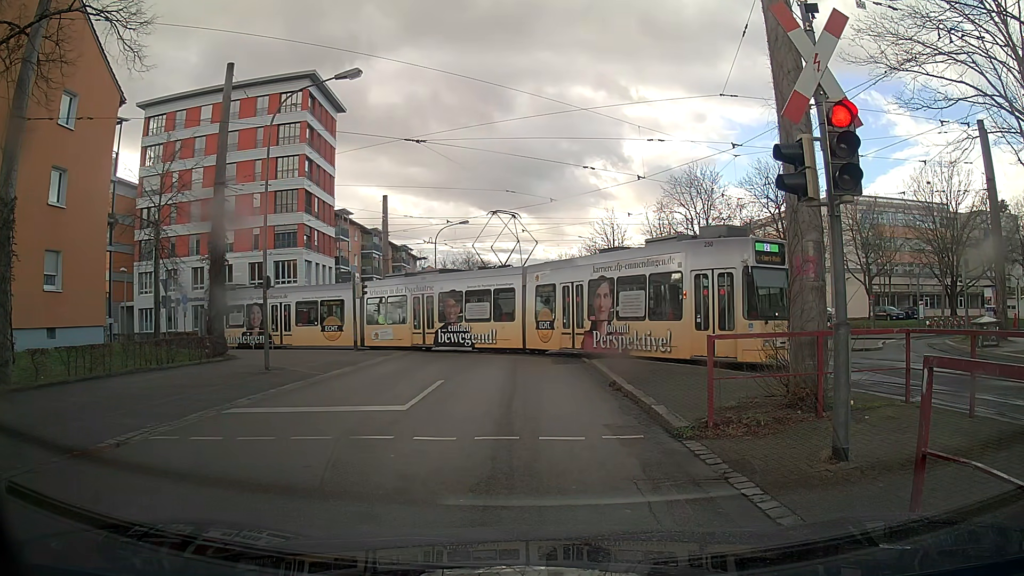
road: residential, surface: asphalt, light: Day
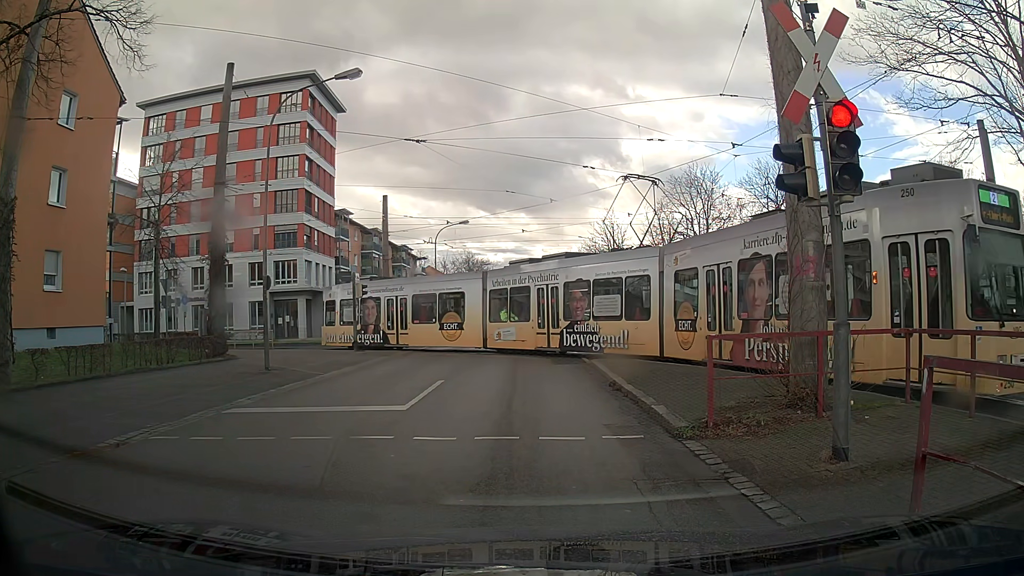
(0.0, 0.0) m; 0°
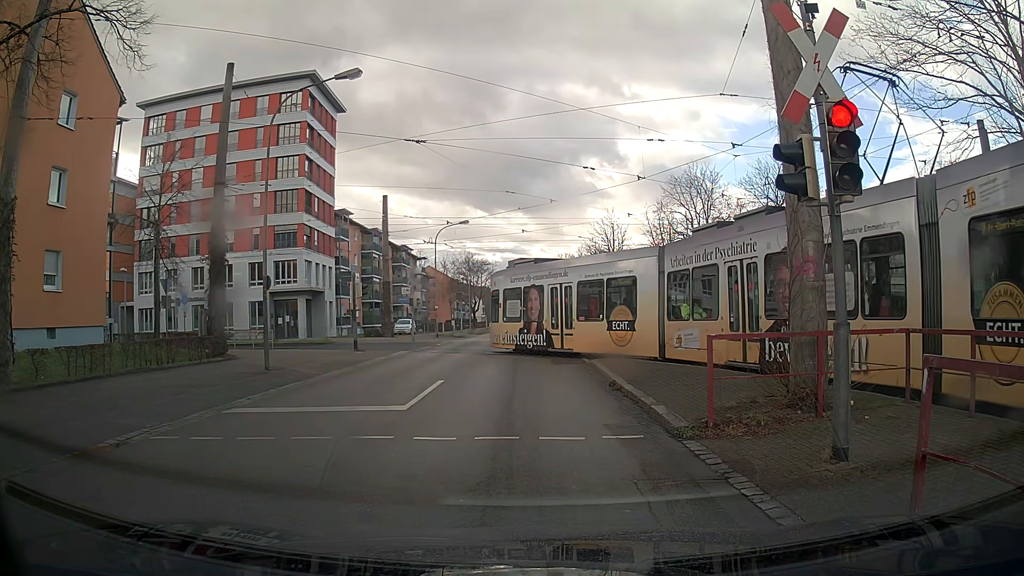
(0.0, 0.0) m; 0°
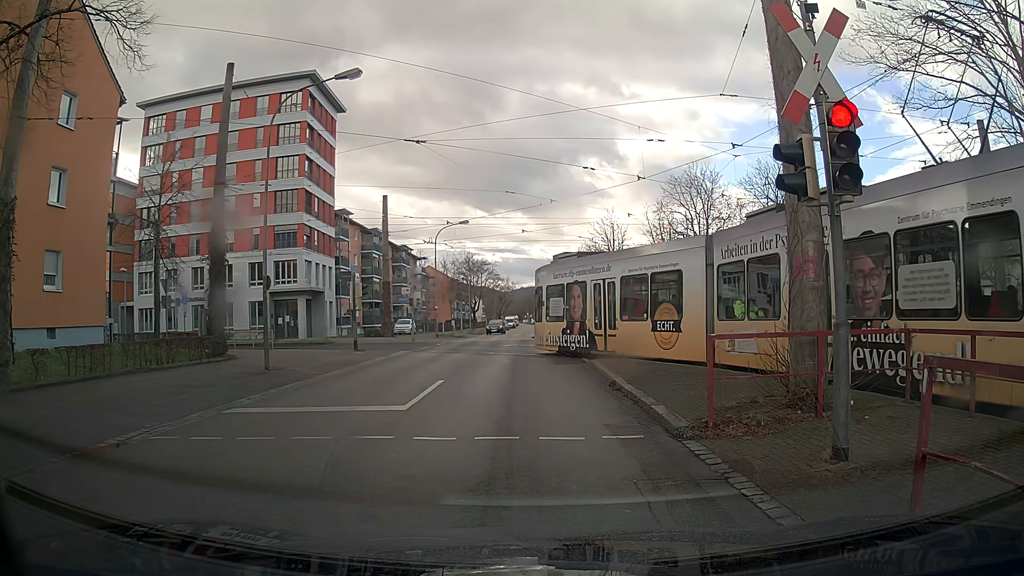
(0.0, 0.0) m; 0°
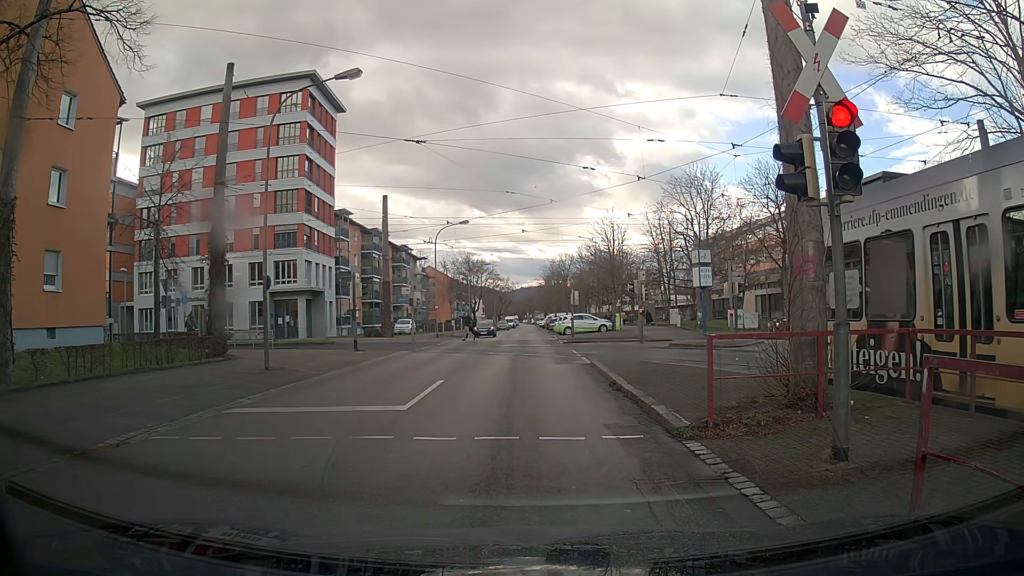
(0.0, 0.0) m; 0°
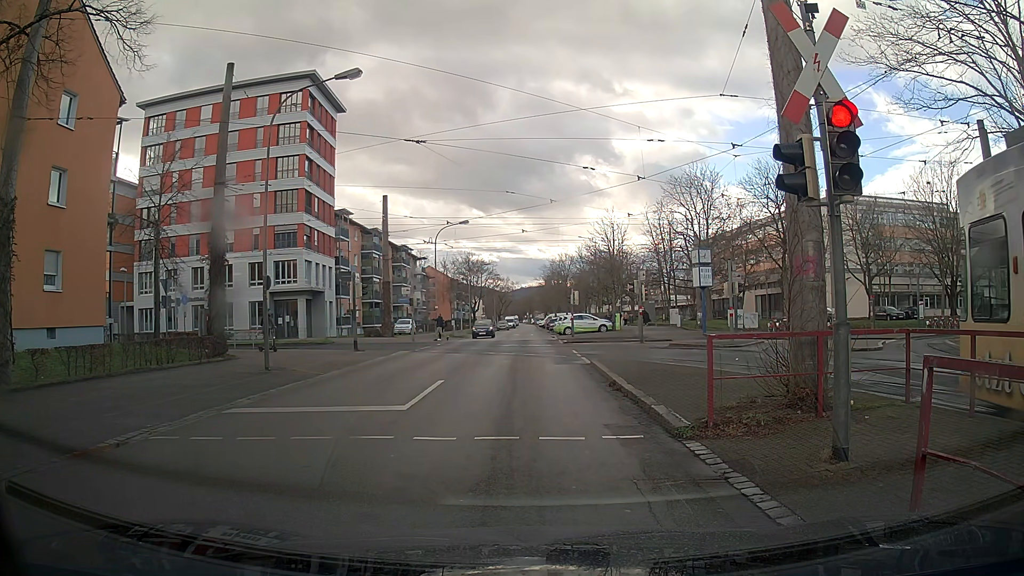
(0.0, 0.0) m; 0°
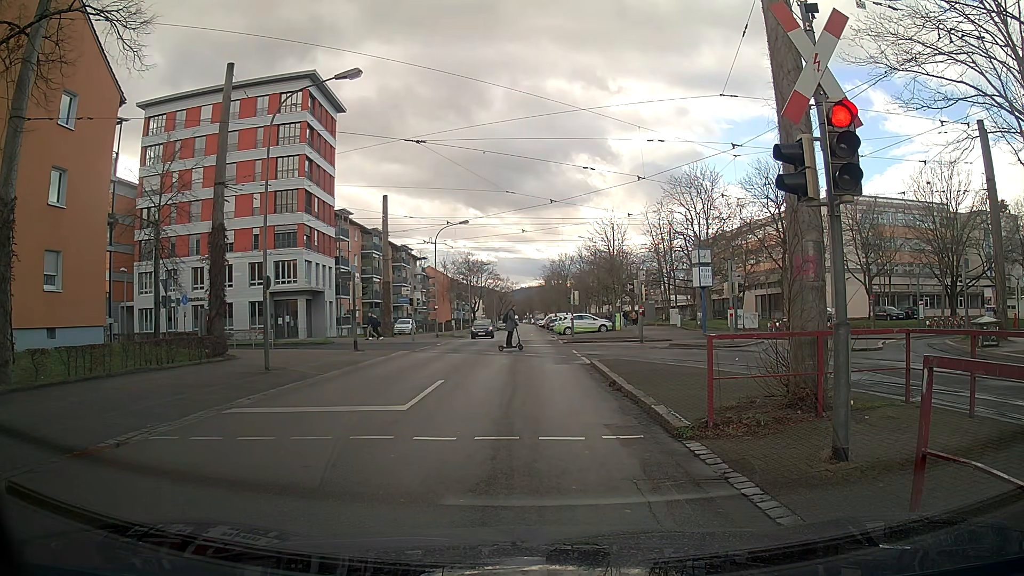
(0.0, 0.0) m; 0°
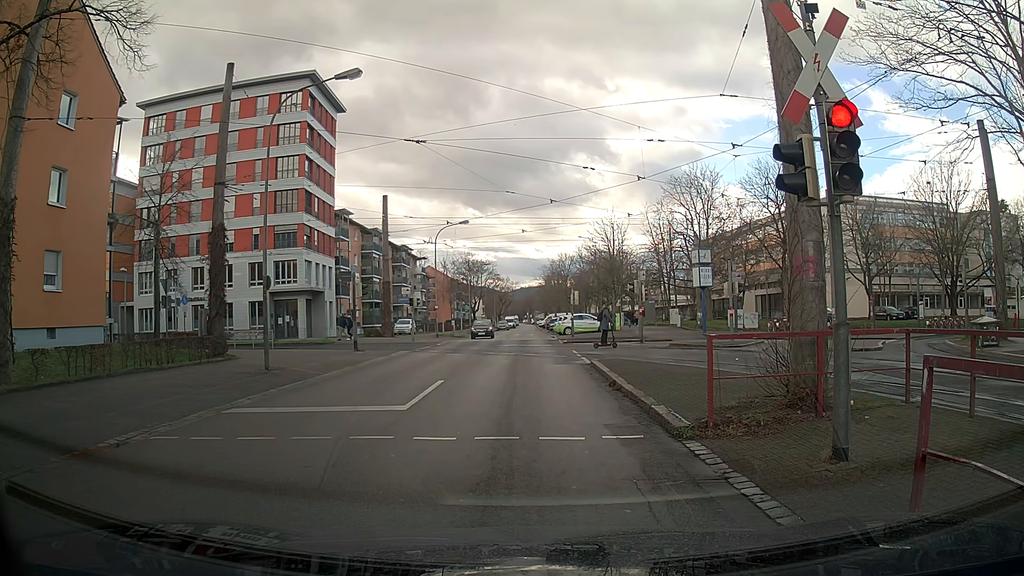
(0.0, 0.0) m; 0°
(0, +10) (0, +20) (-1, +30) (-1, +40) (-1, +50) (-1, +60) (-2, +70) (-2, +80) (-2, +90) (-2, +100) m
